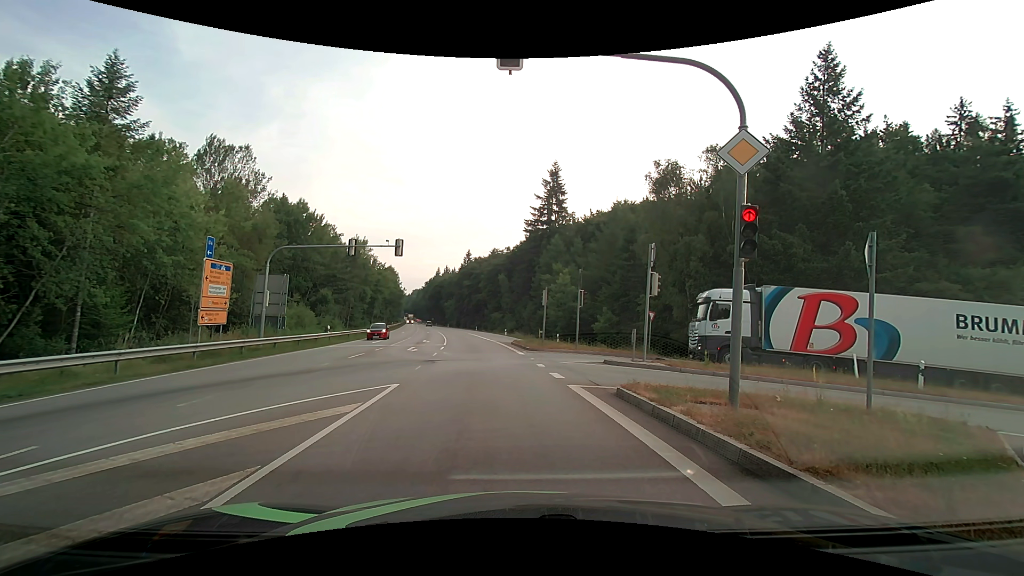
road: secondary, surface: asphalt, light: Day
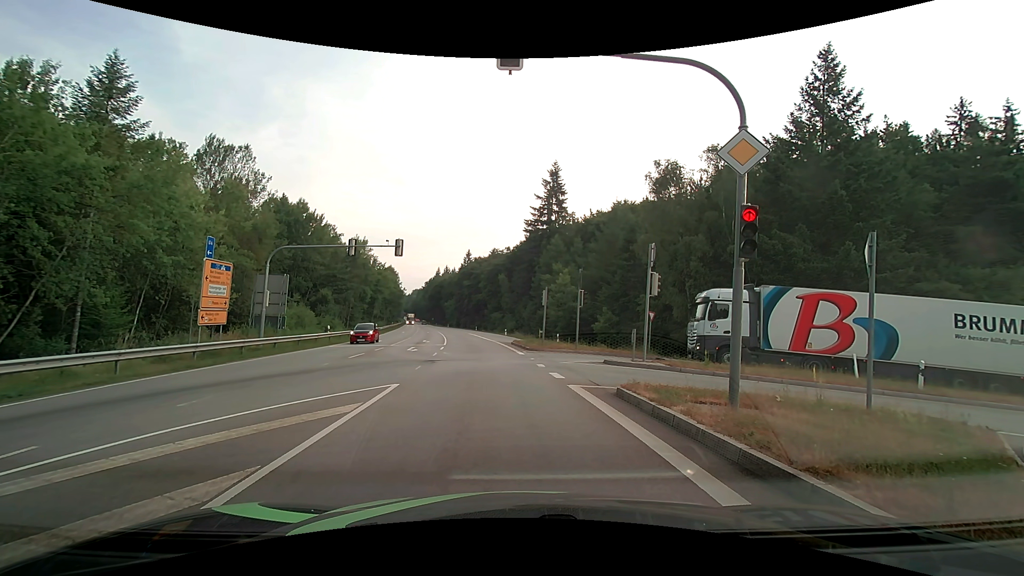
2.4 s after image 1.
(0.0, 0.0) m; 0°
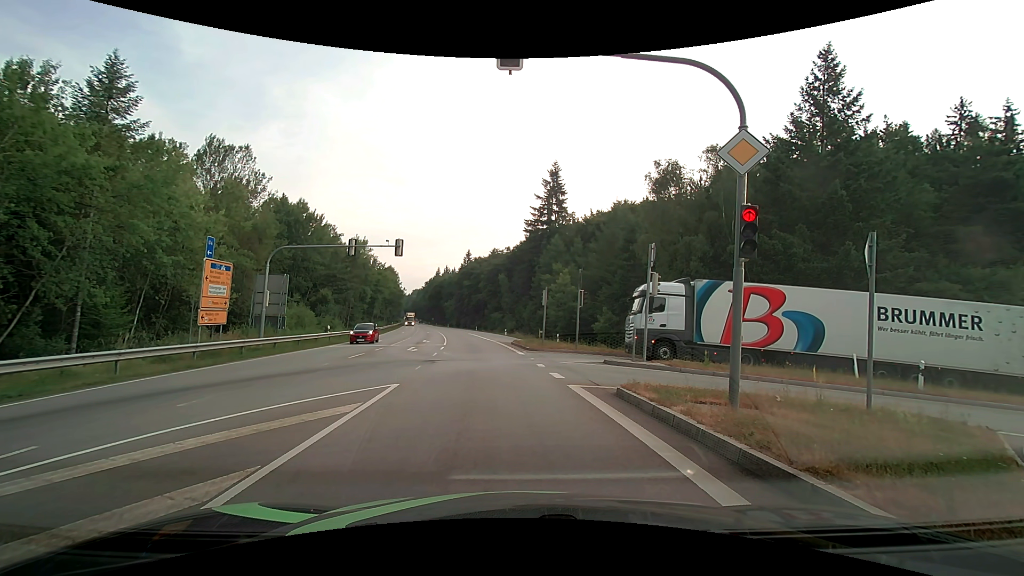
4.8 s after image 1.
(0.0, 0.0) m; 0°
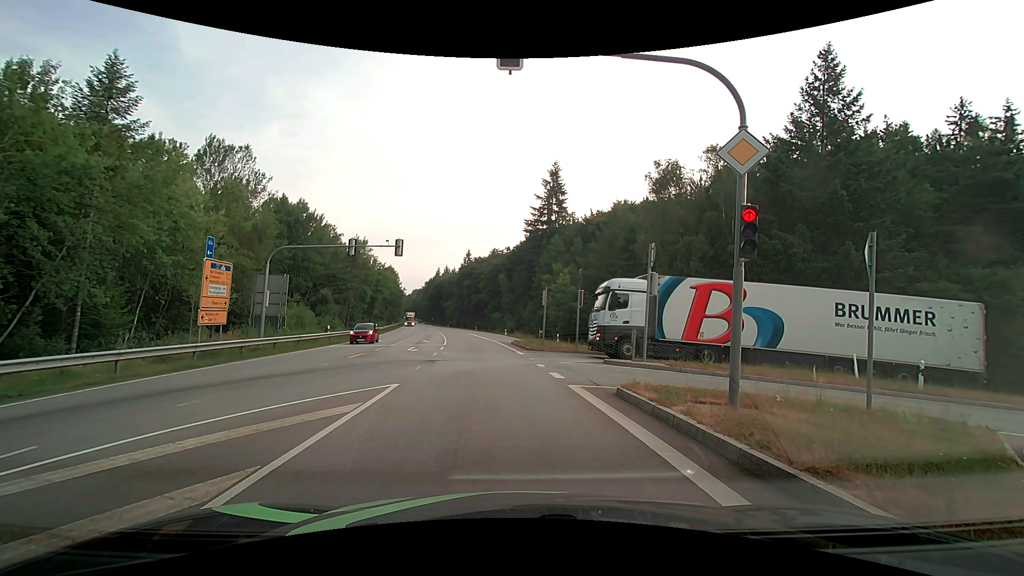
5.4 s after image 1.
(0.0, 0.0) m; 0°
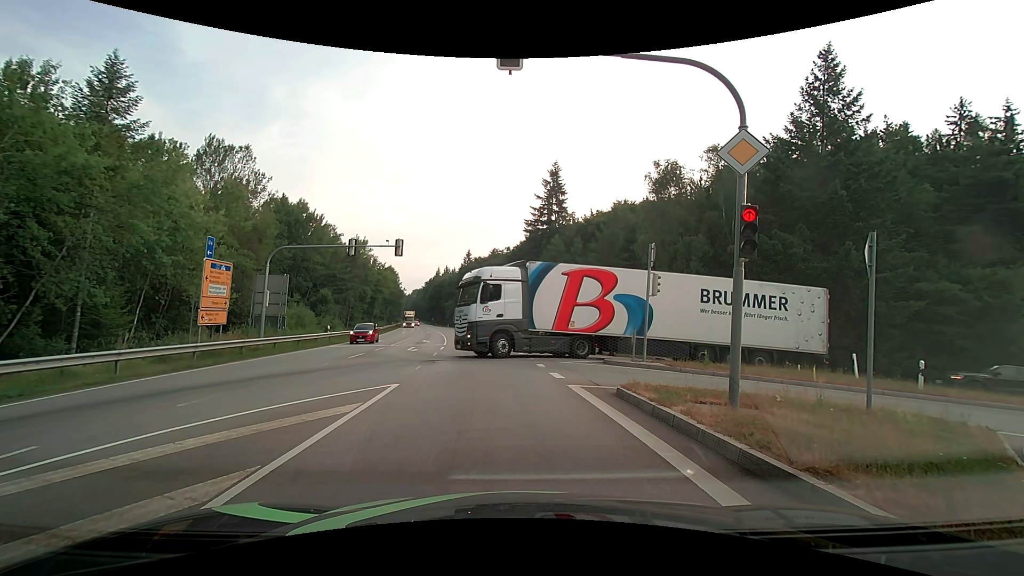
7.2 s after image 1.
(0.0, 0.0) m; 0°
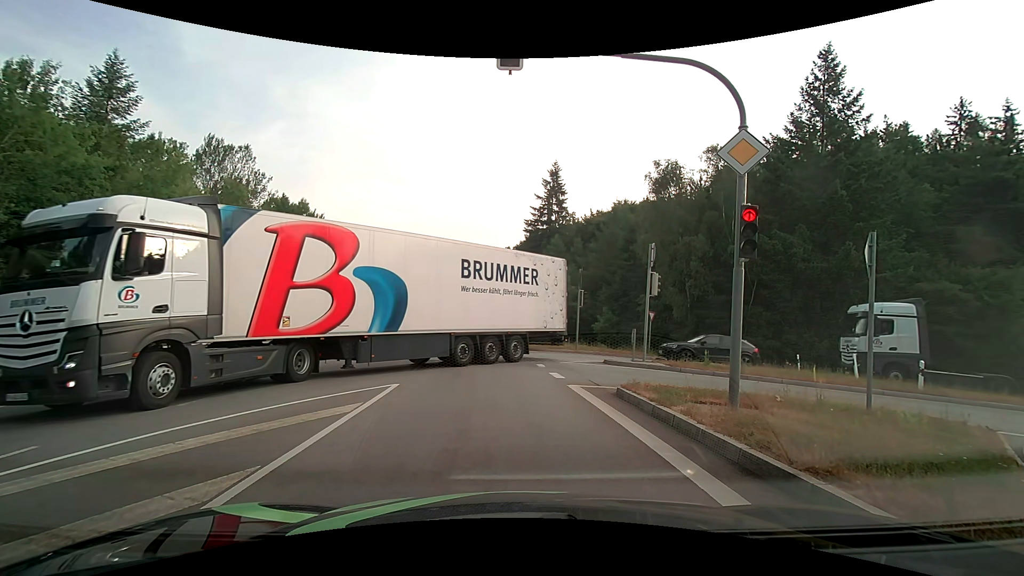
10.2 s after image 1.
(0.0, 0.0) m; 0°
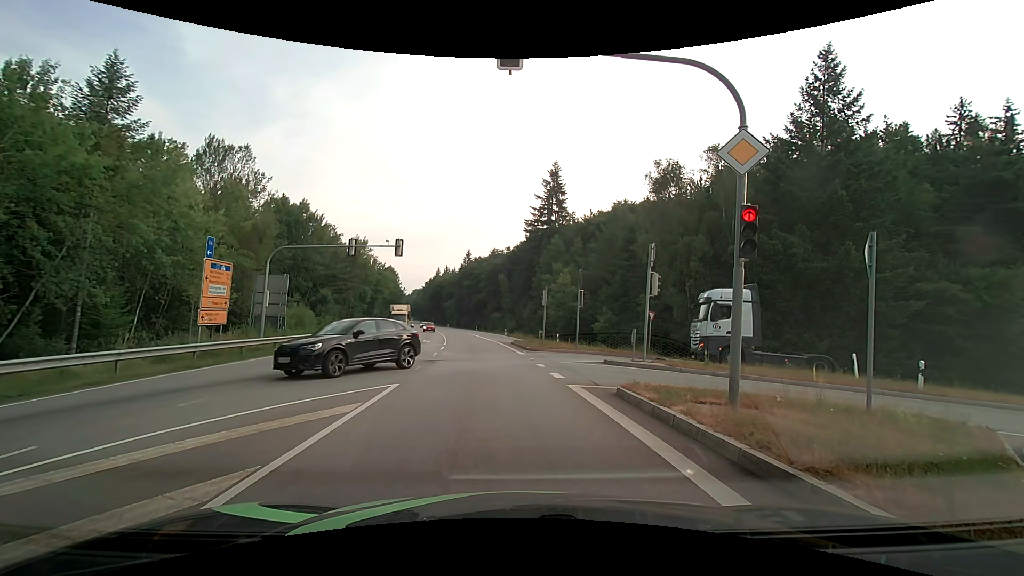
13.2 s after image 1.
(0.0, 0.0) m; 0°
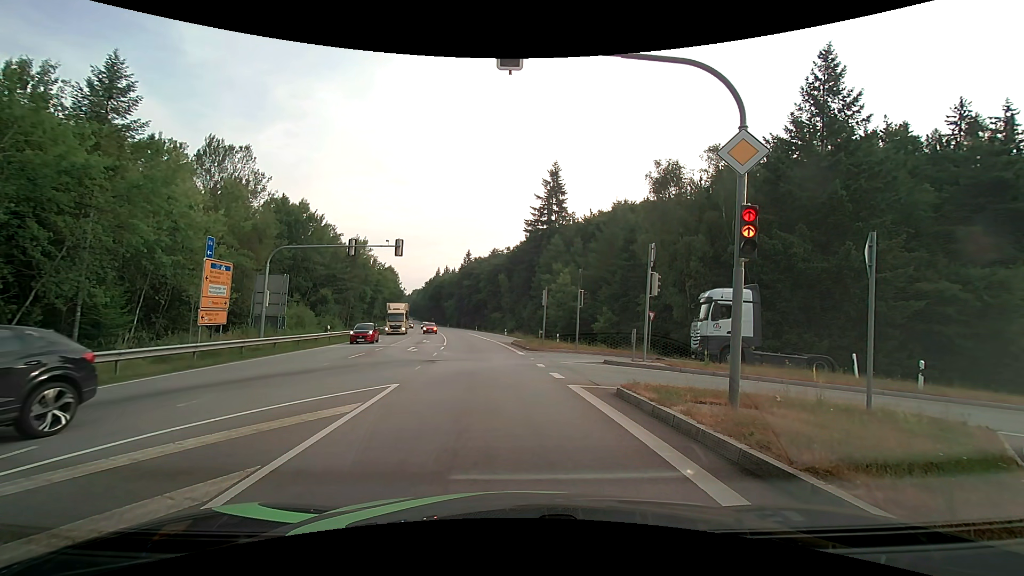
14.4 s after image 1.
(0.0, 0.0) m; 0°
(0, +10) (-1, +20) (-2, +30) (-3, +40) (-4, +50) (-5, +60) (-7, +70) (-9, +79) (-10, +89) (-12, +99) m
